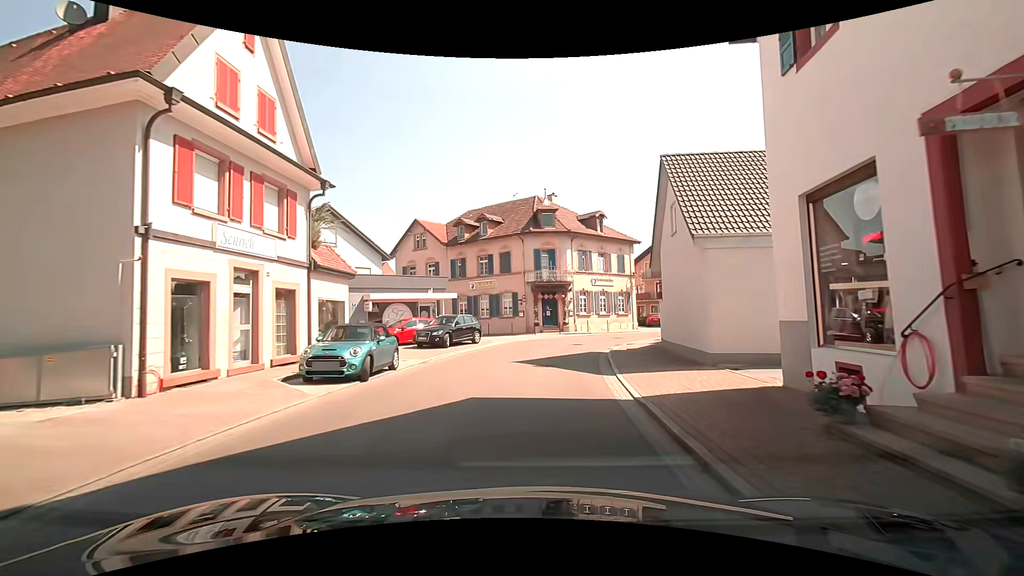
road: tertiary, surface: asphalt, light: Day
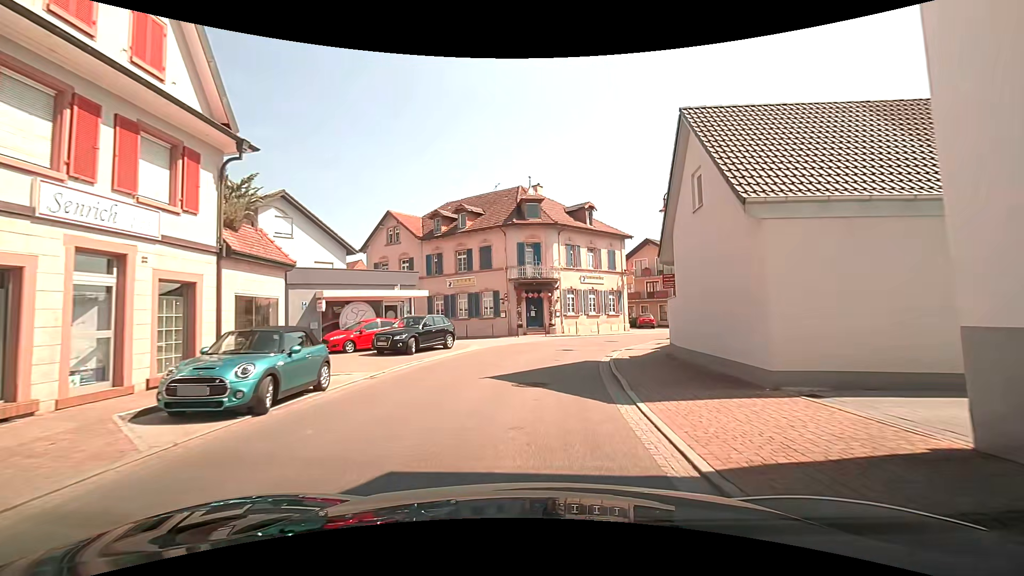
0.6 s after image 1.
(-0.1, +4.0) m; -1°
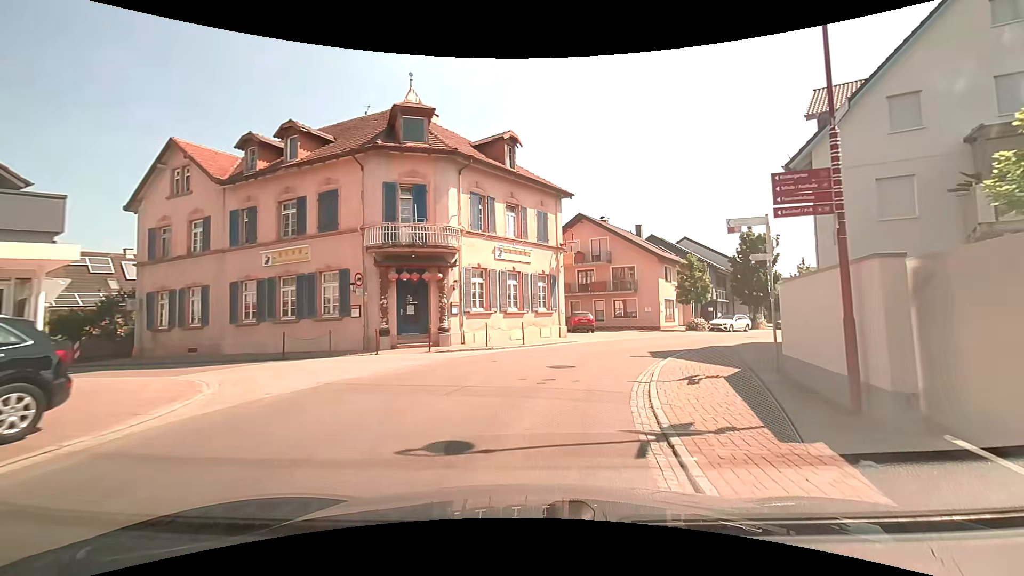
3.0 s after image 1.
(+1.2, +16.6) m; +9°
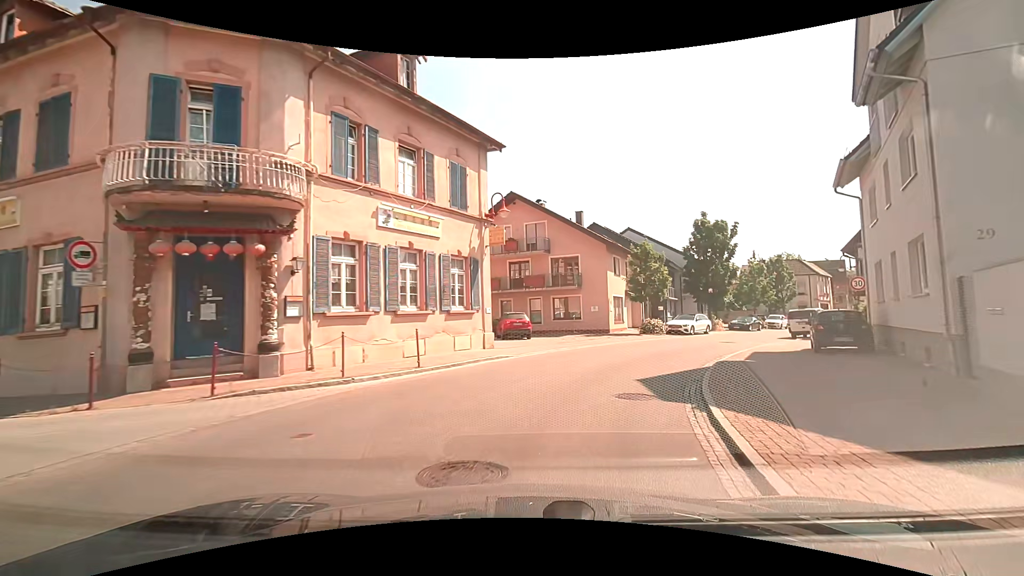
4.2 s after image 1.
(+0.8, +9.2) m; +9°
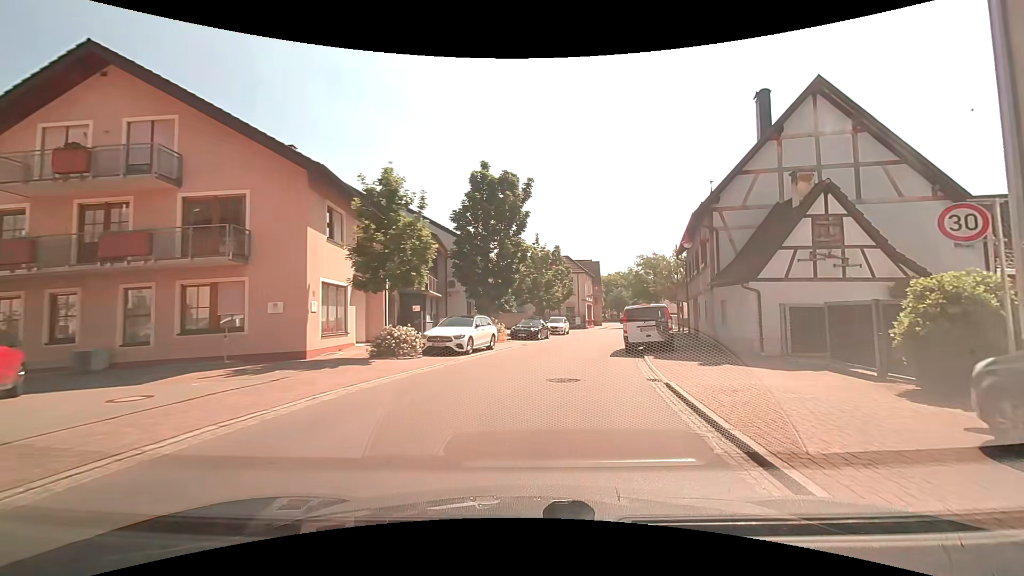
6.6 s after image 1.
(+4.0, +17.8) m; +28°
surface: paved
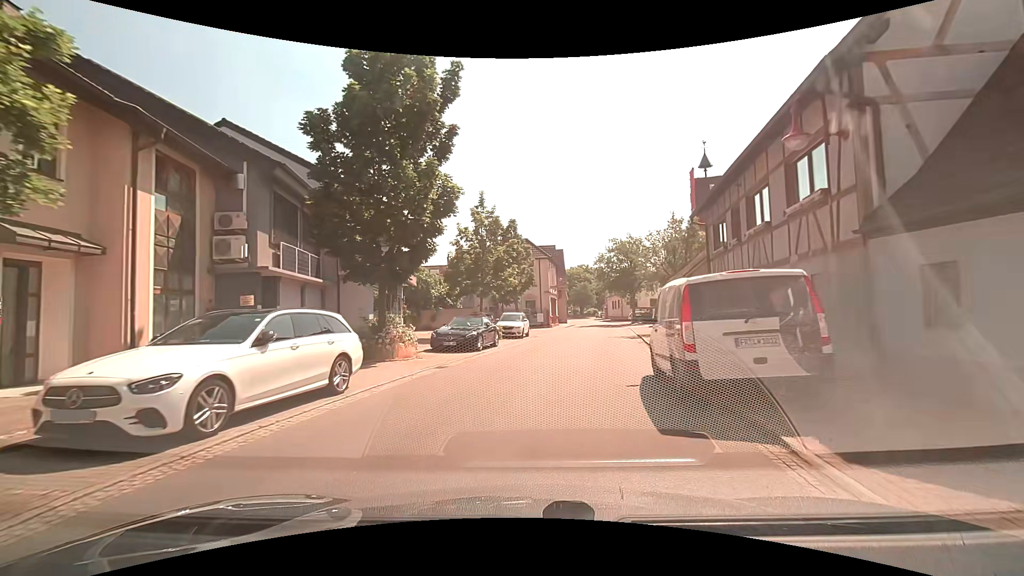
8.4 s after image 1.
(+0.9, +12.7) m; +4°
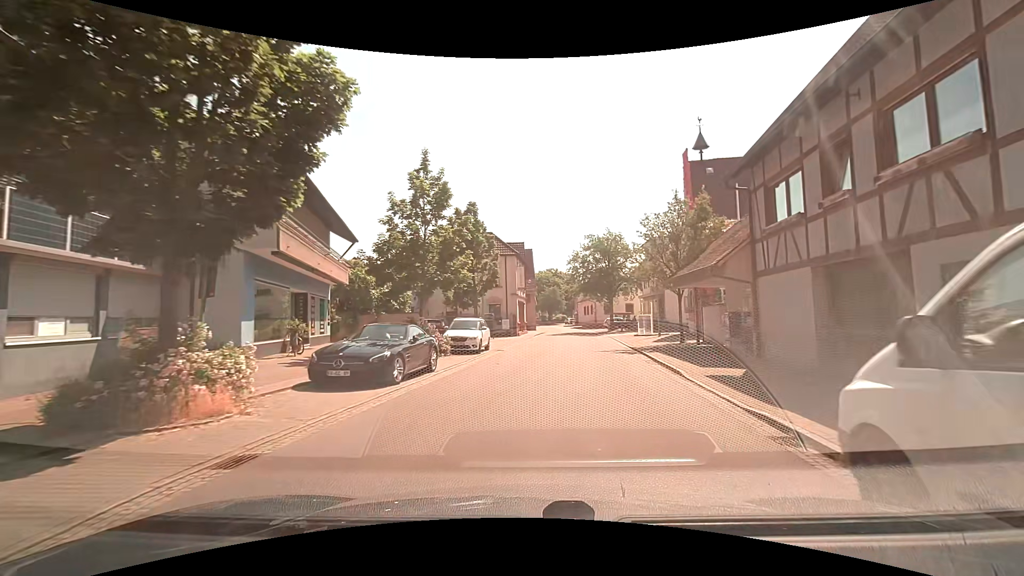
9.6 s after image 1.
(+0.3, +7.8) m; +4°
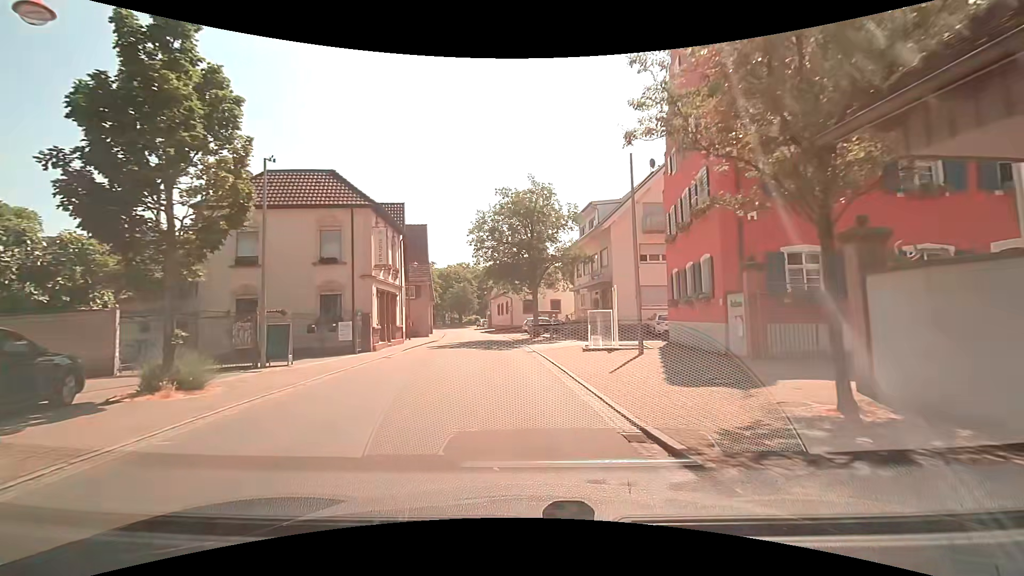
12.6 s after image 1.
(+2.5, +19.6) m; +11°
(0, +10) (-1, +20) (-2, +30) (-3, +40) (-5, +50) (-6, +60) (-8, +69) (-10, +79) (-12, +89) (-15, +99) m
